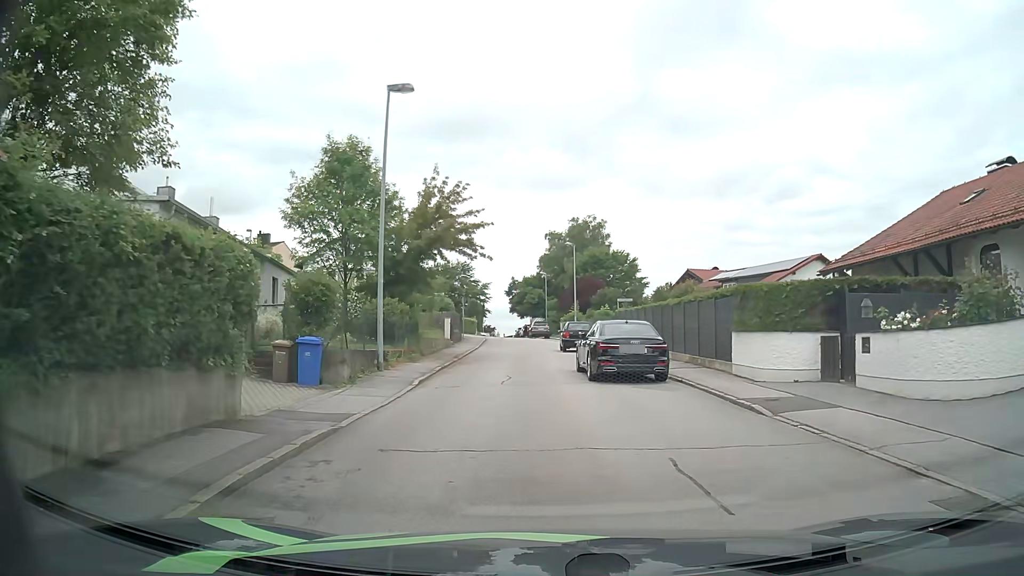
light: Day
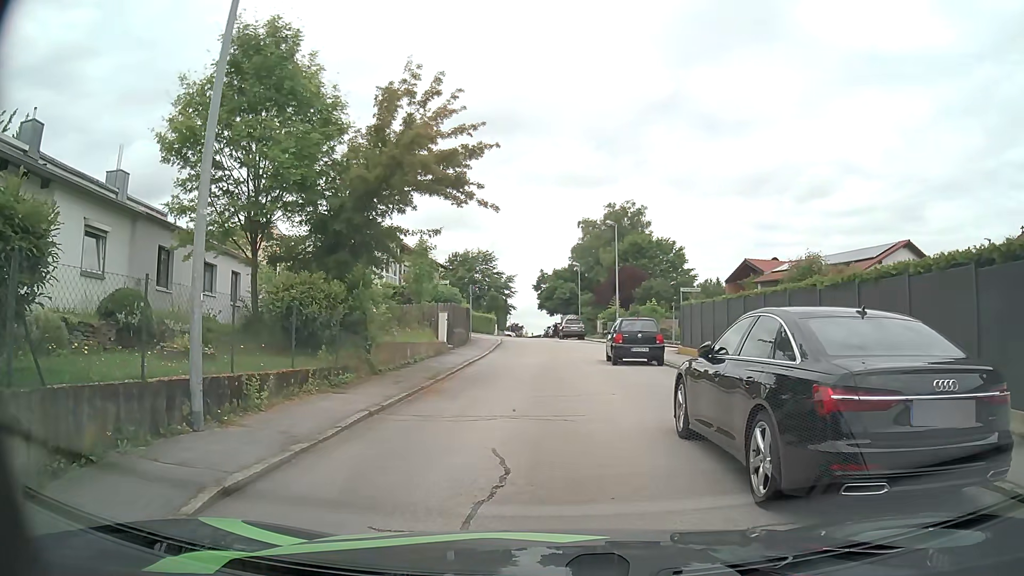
(-0.2, +11.0) m; -4°
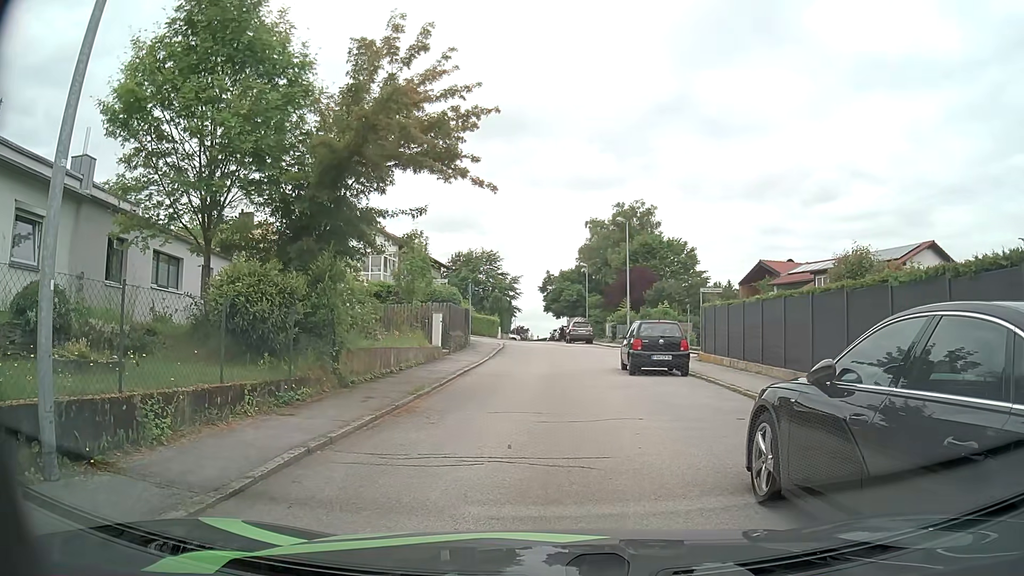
(0.0, +2.7) m; +1°
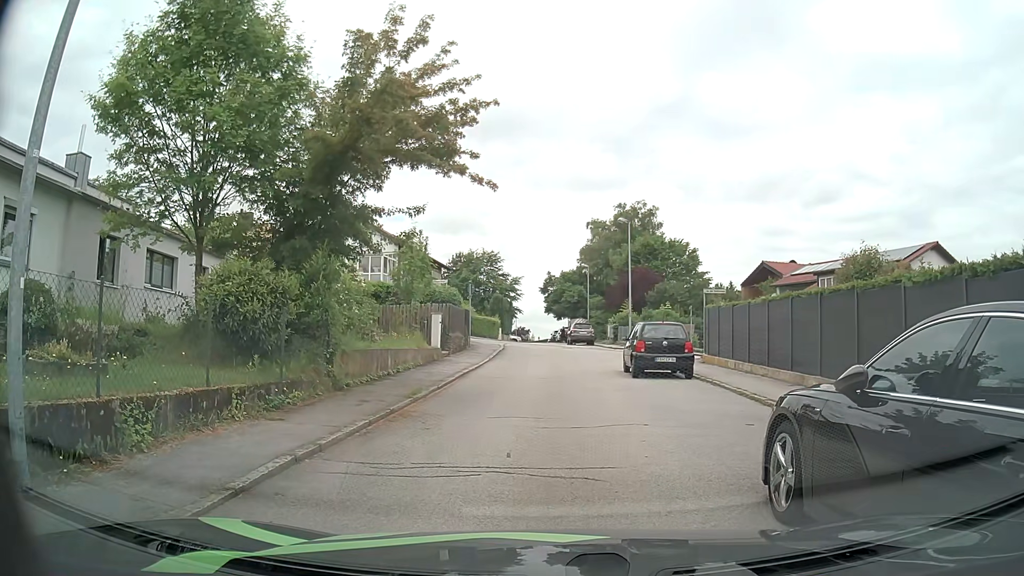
(0.0, +0.4) m; 0°
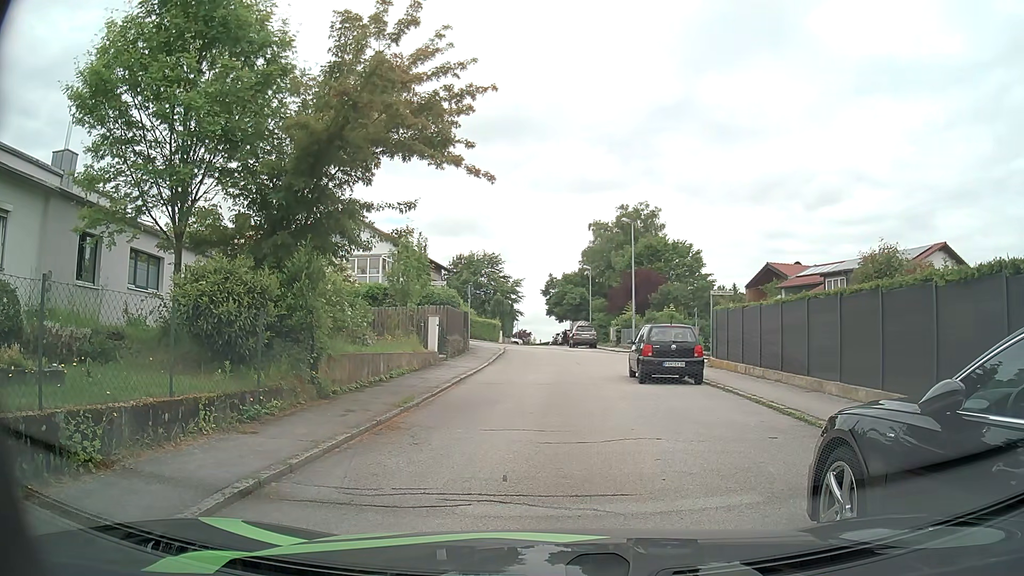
(0.0, +1.0) m; 0°
